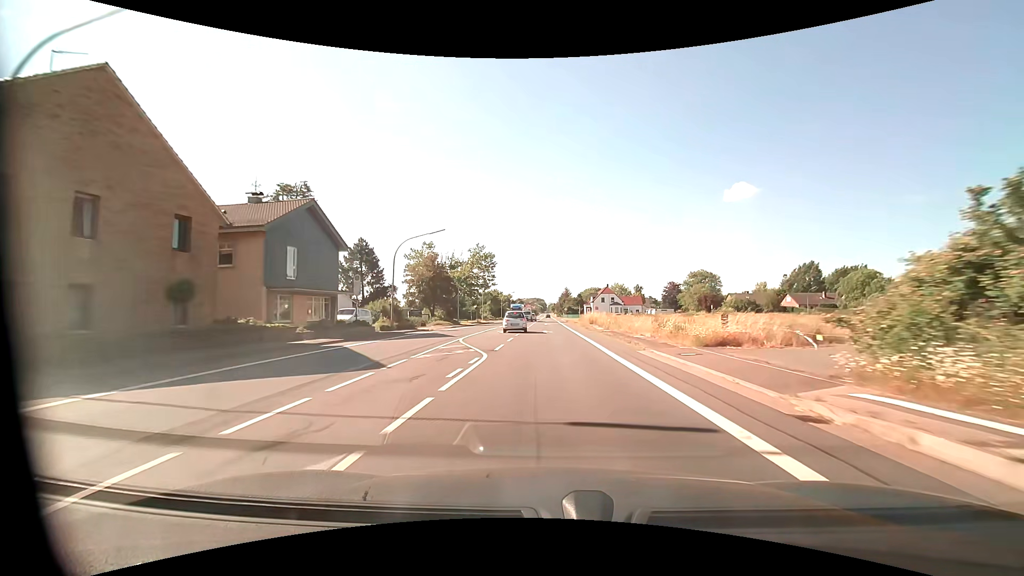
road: primary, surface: asphalt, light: Day
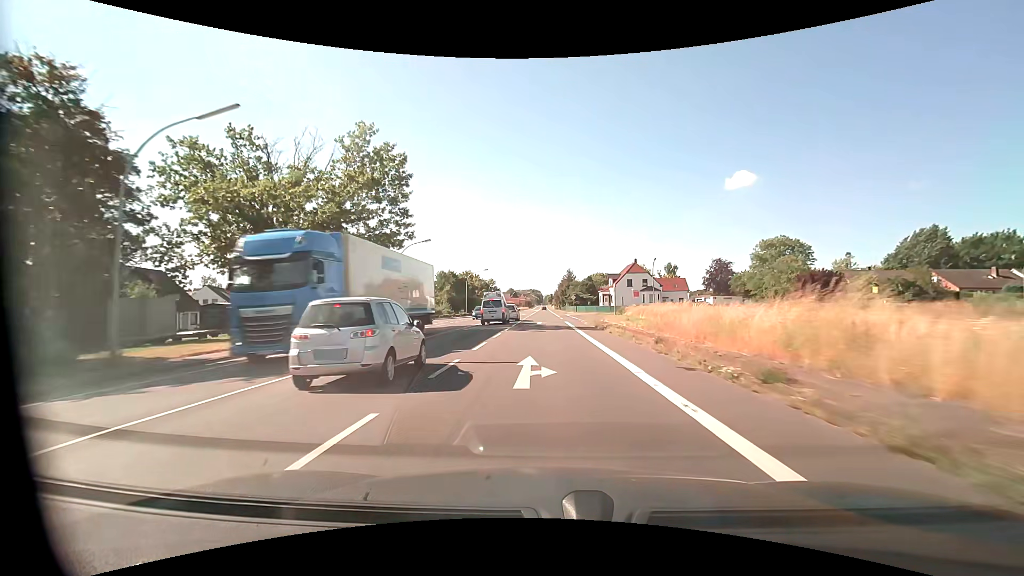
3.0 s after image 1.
(+0.4, +57.0) m; +1°
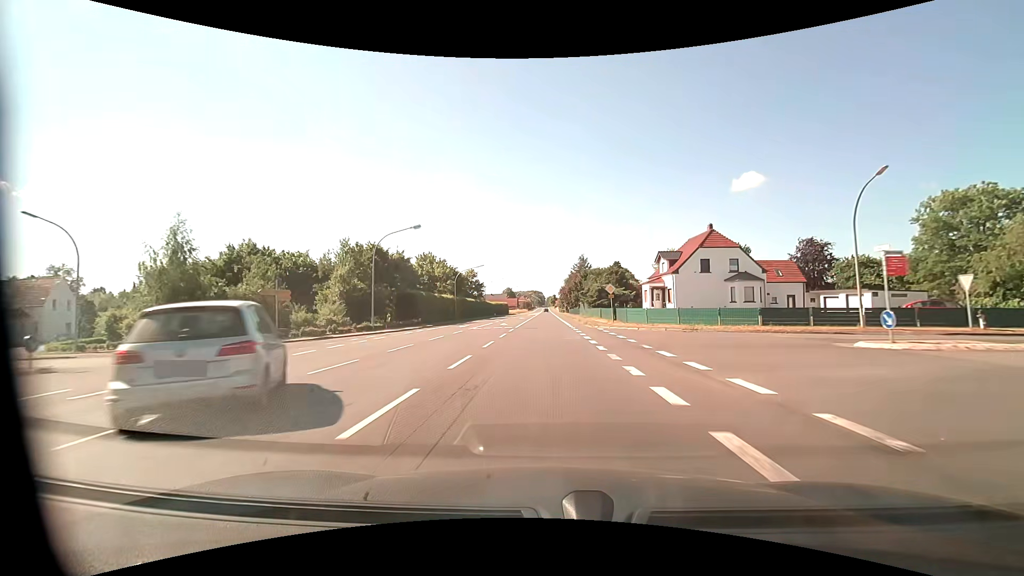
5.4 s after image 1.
(-0.2, +46.5) m; 0°
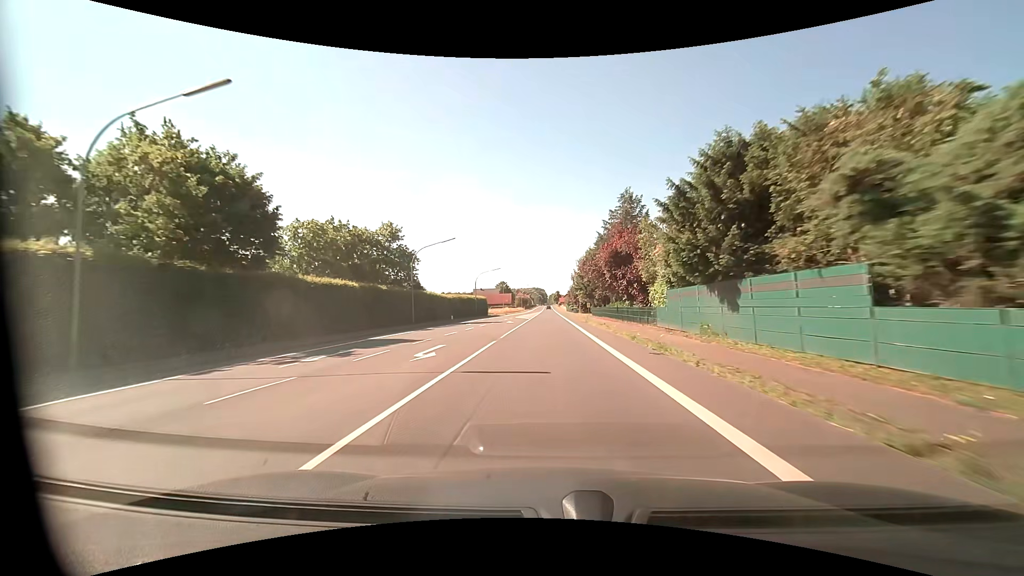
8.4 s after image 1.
(0.0, +58.7) m; 0°
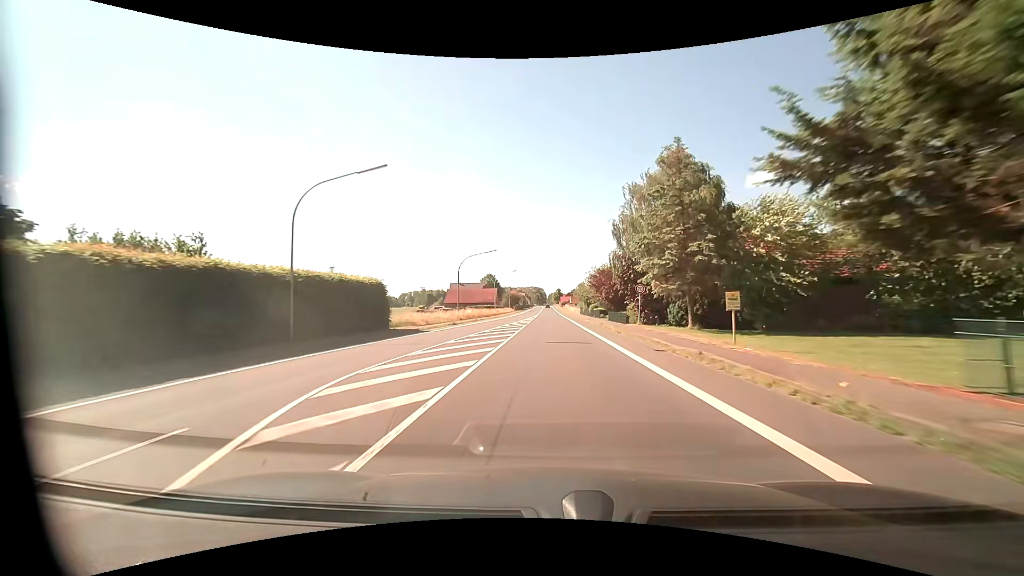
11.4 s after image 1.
(-0.2, +58.9) m; 0°
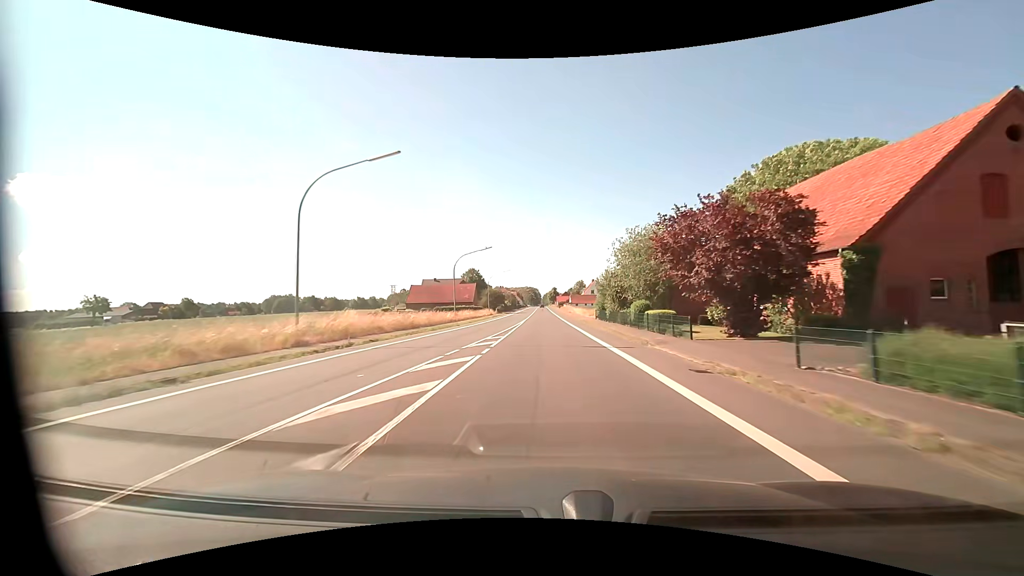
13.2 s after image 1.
(+0.1, +35.4) m; 0°
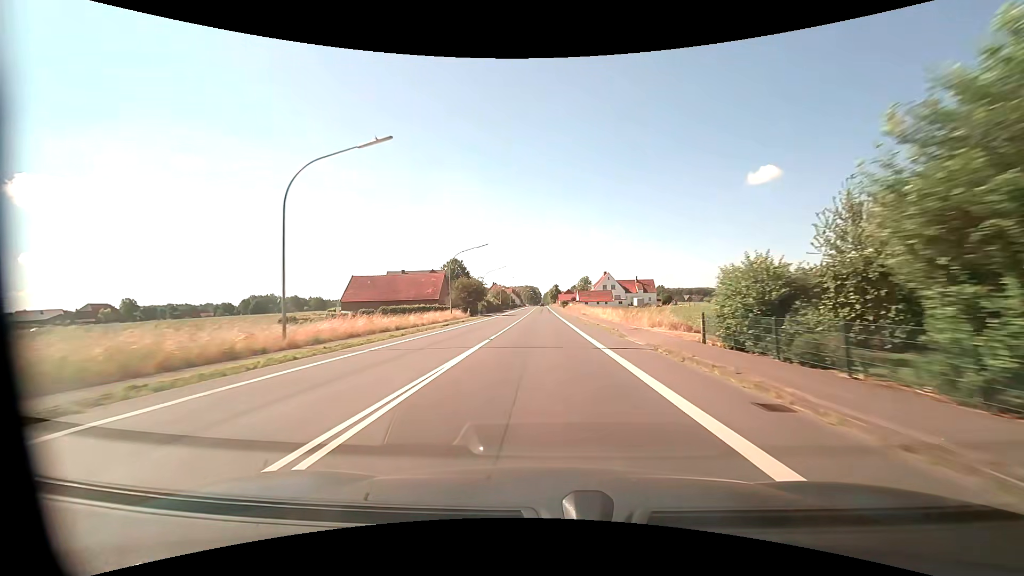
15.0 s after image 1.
(+0.1, +35.4) m; 0°
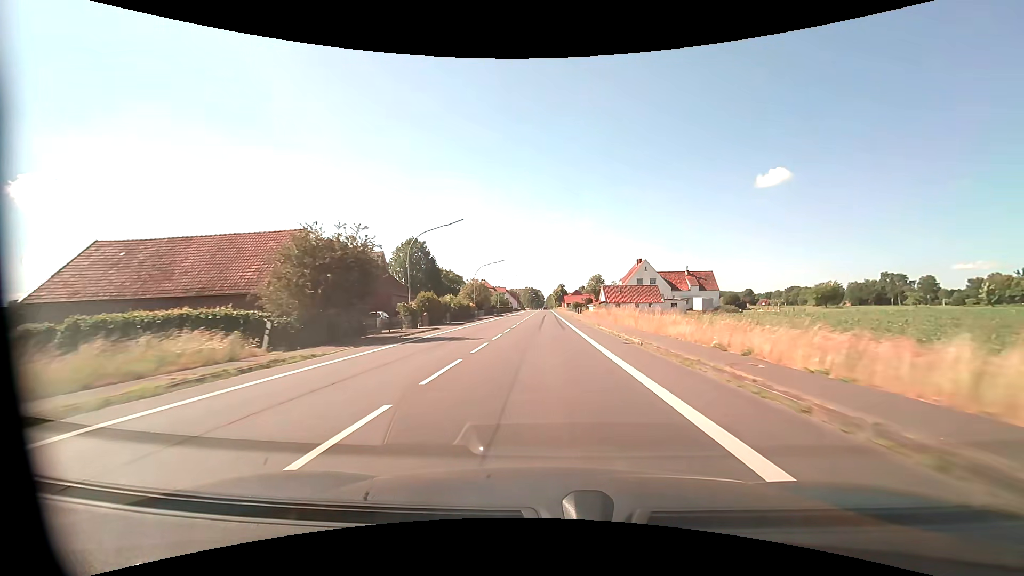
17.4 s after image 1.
(-0.4, +47.1) m; -1°
(0, +10) (0, +20) (0, +30) (0, +40) (0, +50) (0, +60) (0, +70) (0, +80) (0, +90) (0, +100) m
